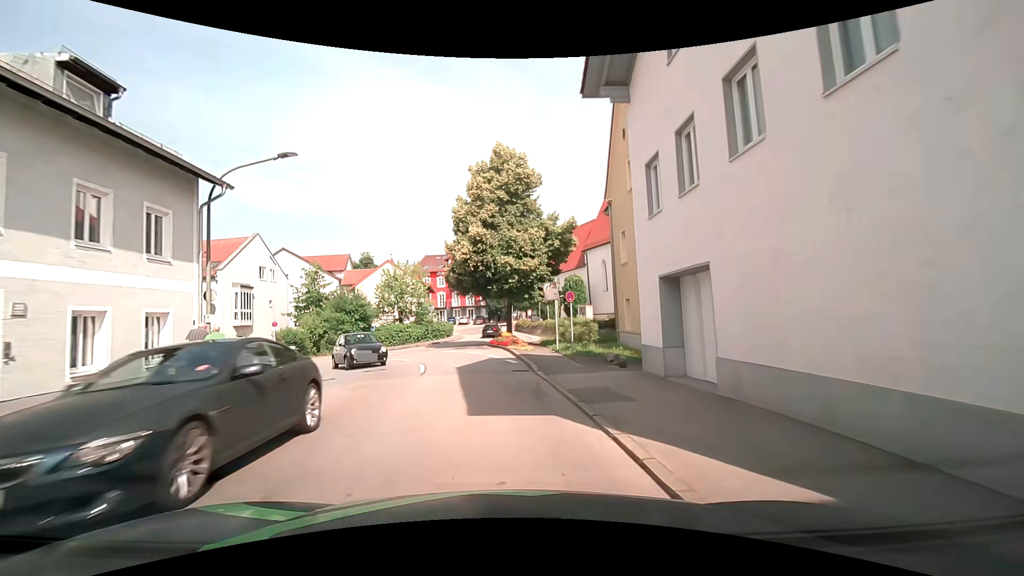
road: unclassified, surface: asphalt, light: Day
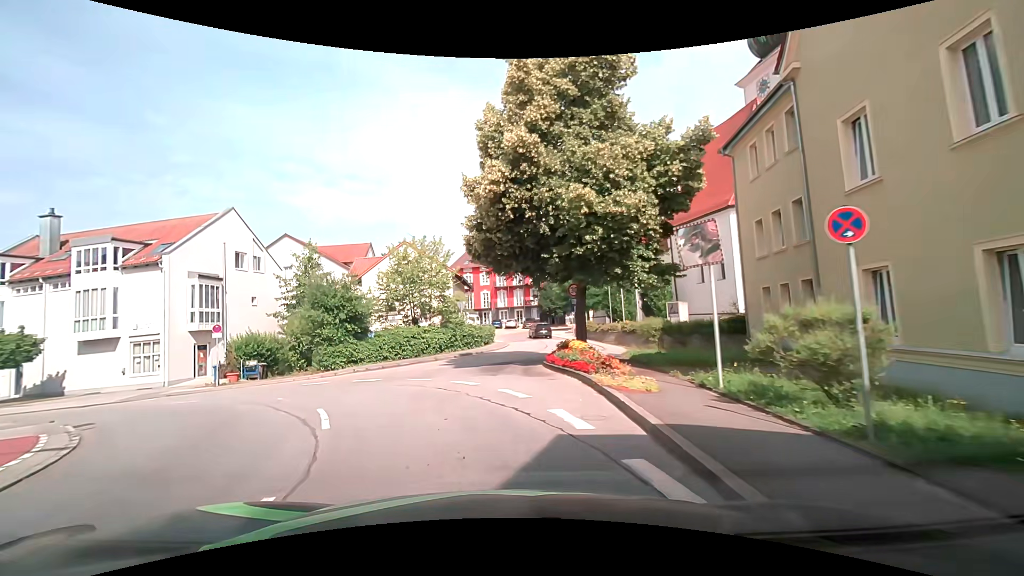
(-0.9, +14.4) m; -7°
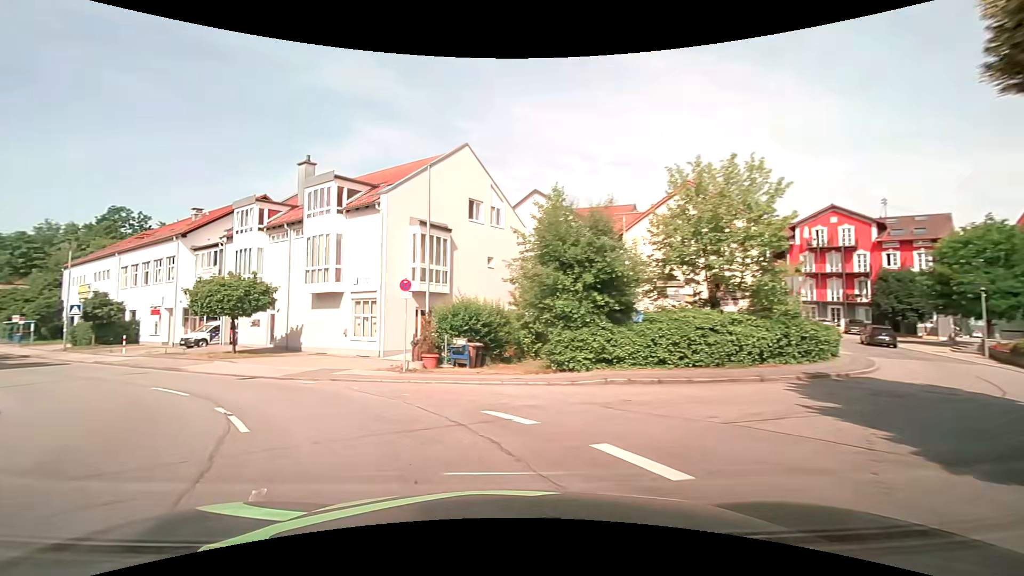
(-2.6, +12.5) m; -27°
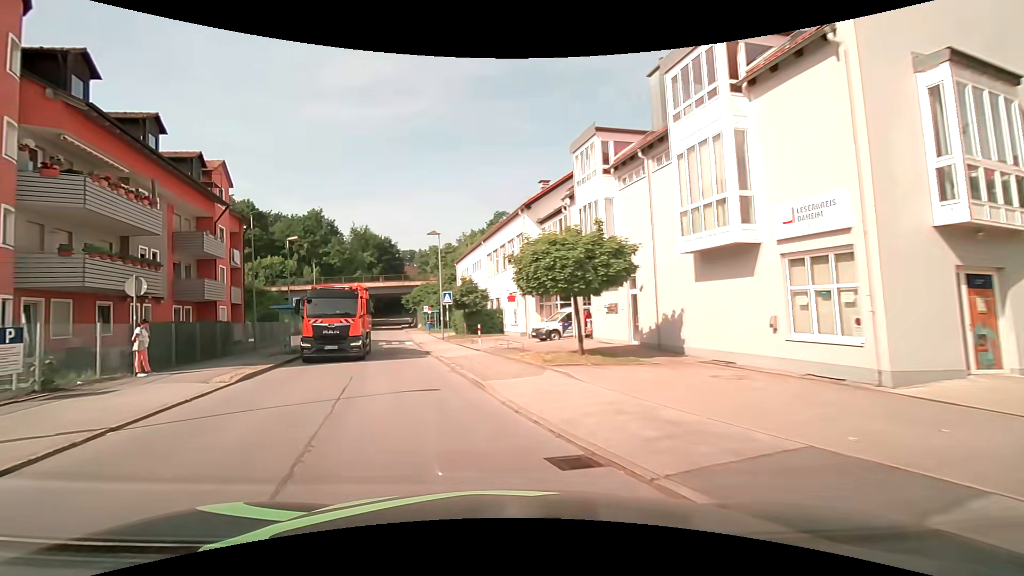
(-4.6, +12.5) m; -41°
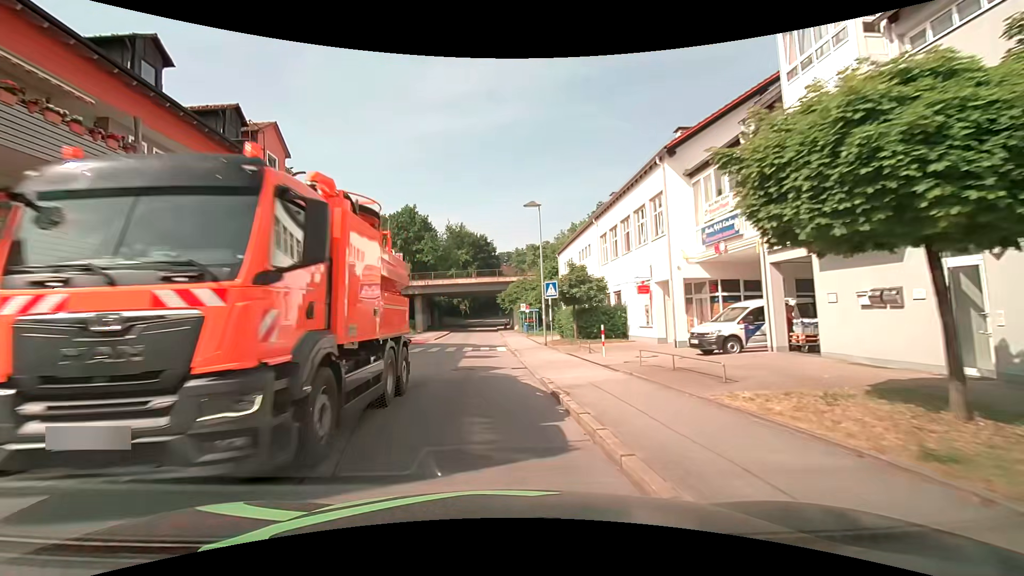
(-1.3, +9.7) m; -12°
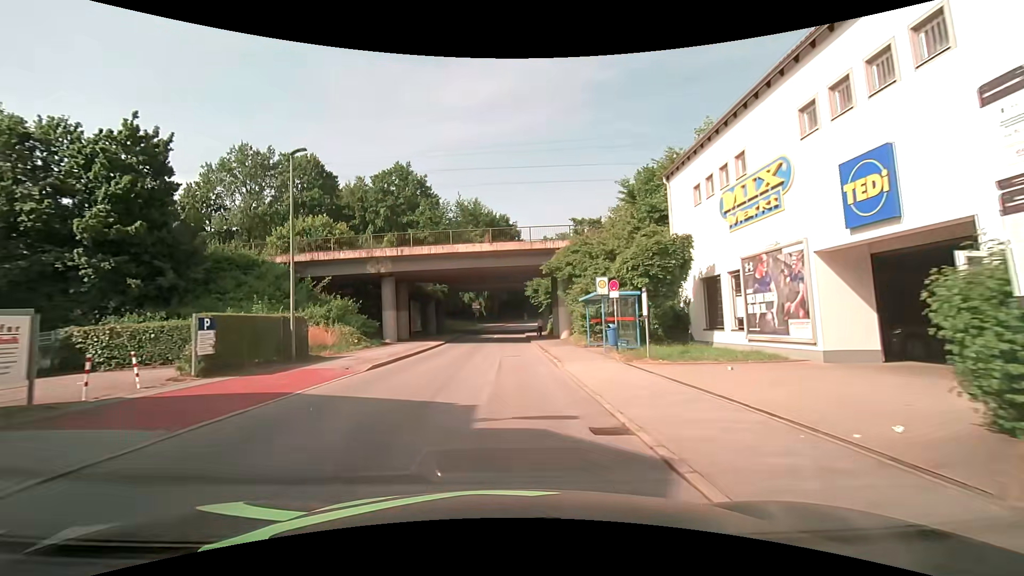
(-1.2, +28.8) m; -2°
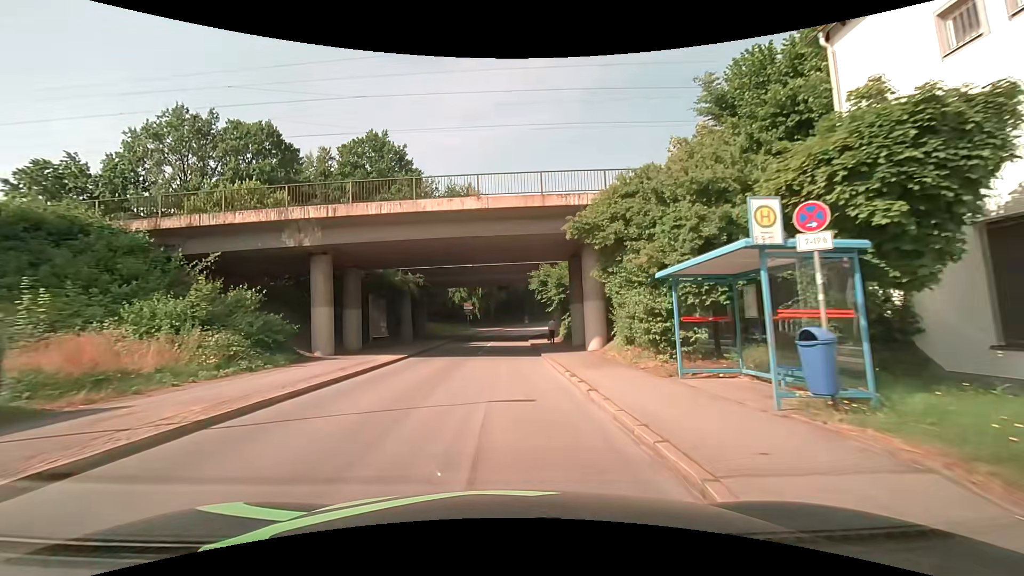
(0.0, +12.7) m; 0°
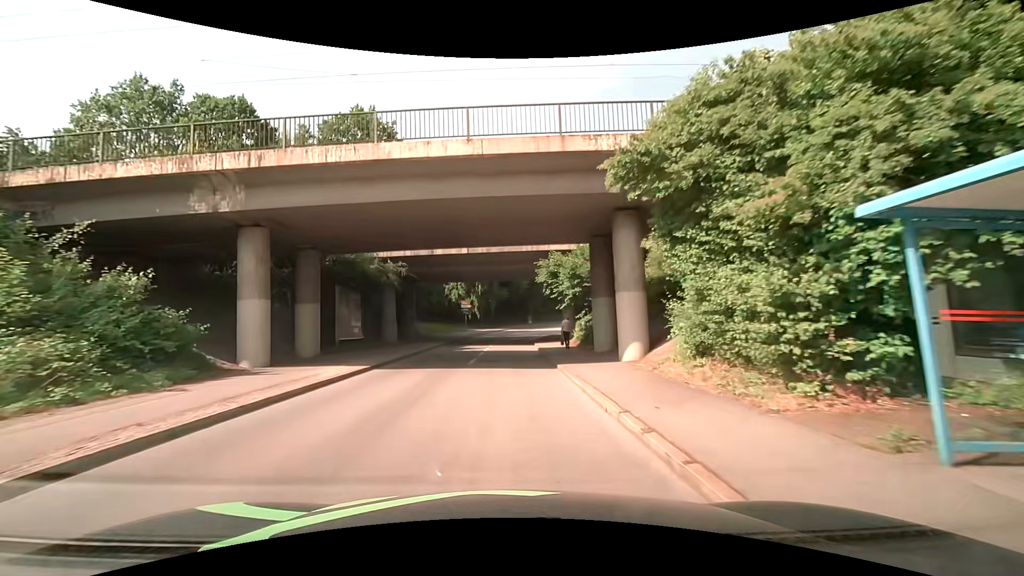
(0.0, +6.5) m; 0°
(0, +10) (0, +20) (0, +30) (0, +40) (+2, +50) (+5, +60) (+8, +69) (+13, +78) (+18, +86) (+25, +94) m
